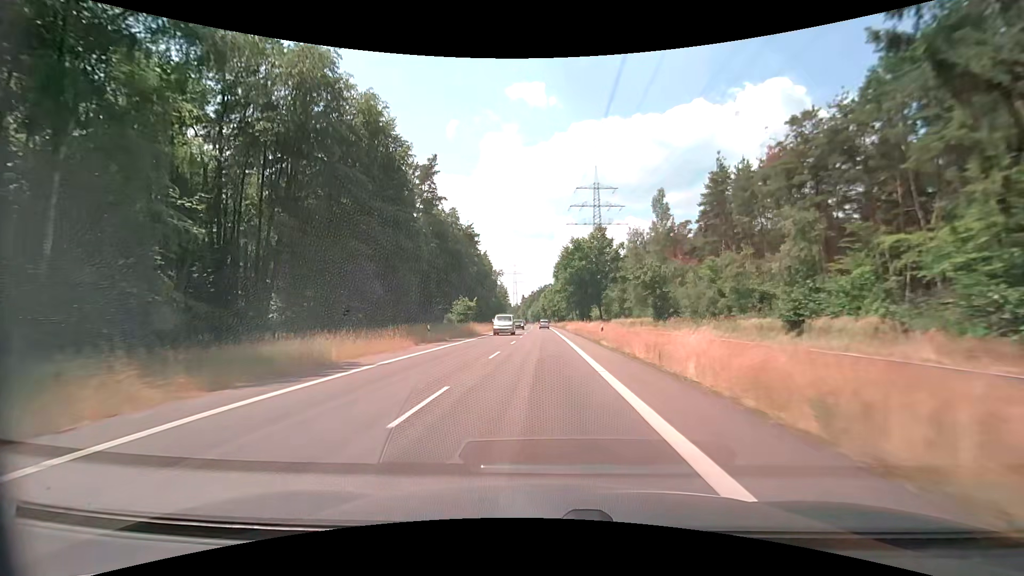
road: secondary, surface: asphalt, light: Day
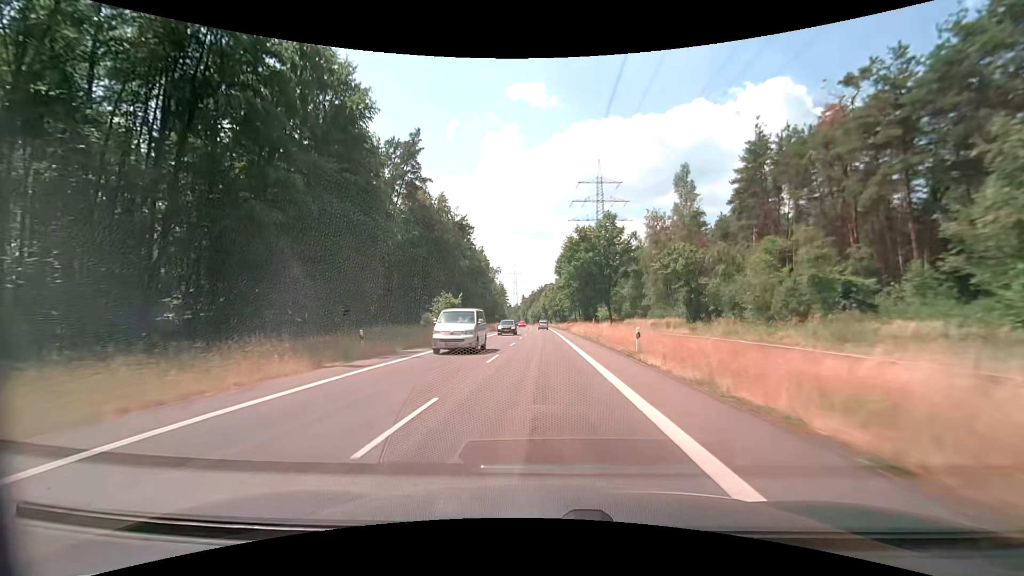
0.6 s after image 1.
(0.0, +12.7) m; 0°
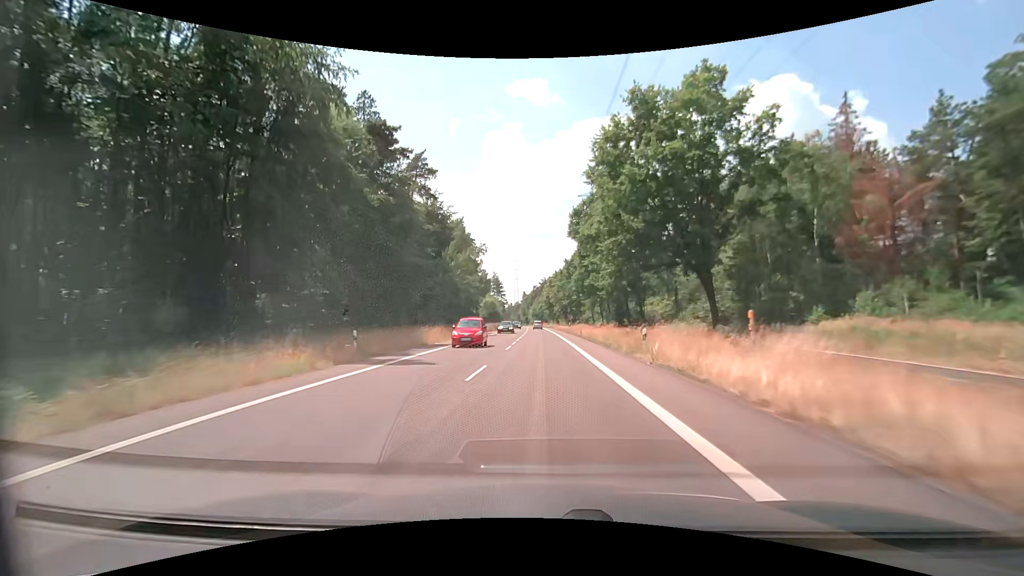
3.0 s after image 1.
(-0.1, +50.7) m; 0°
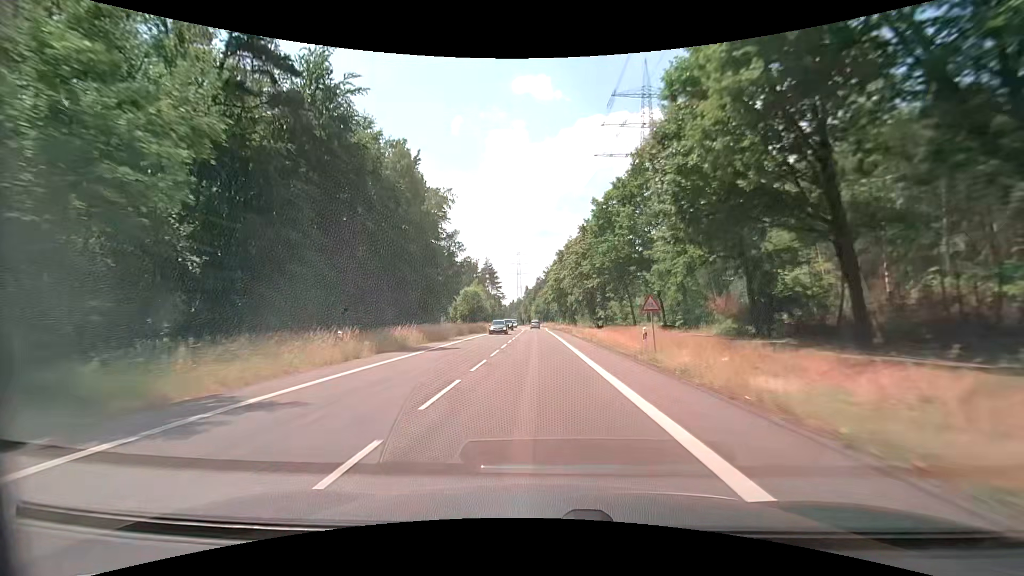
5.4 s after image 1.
(-0.3, +50.1) m; -1°
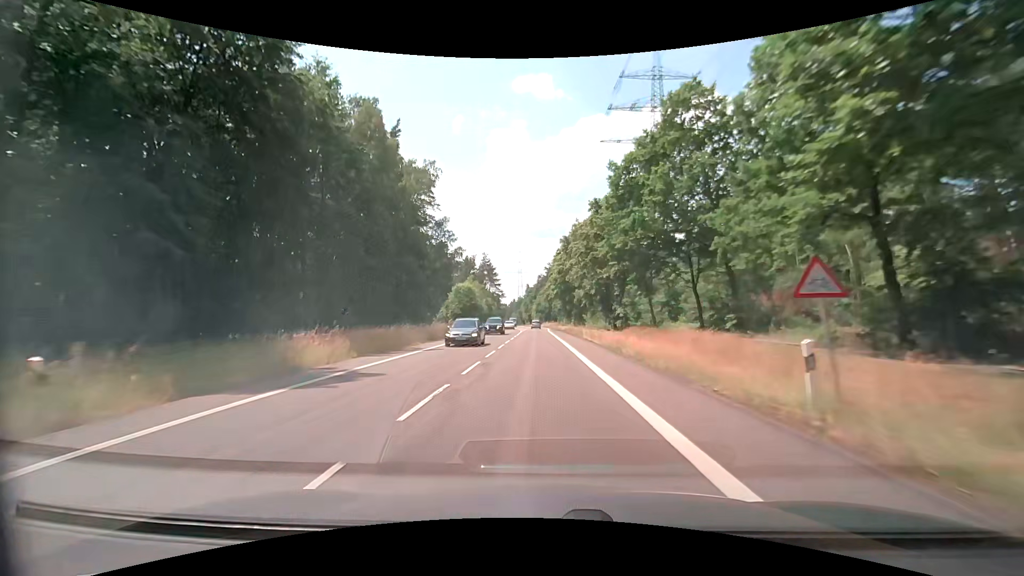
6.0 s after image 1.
(-0.1, +12.2) m; 0°
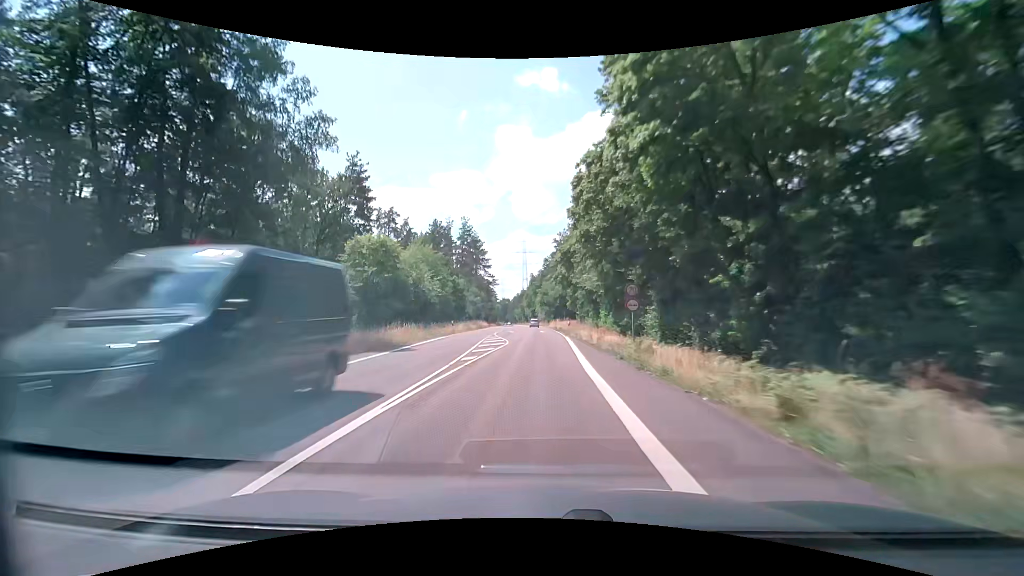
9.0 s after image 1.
(-0.3, +57.2) m; -1°
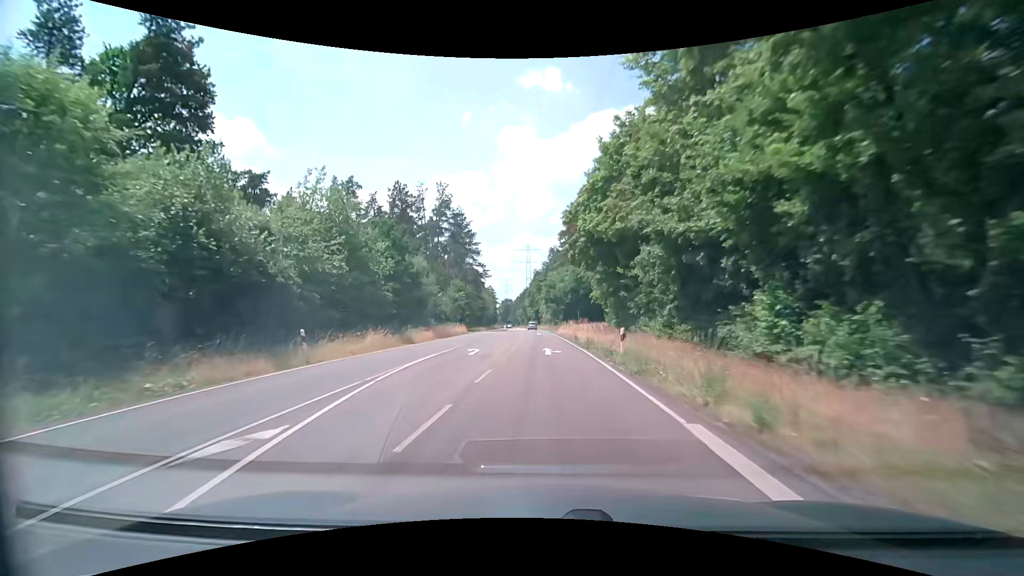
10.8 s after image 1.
(0.0, +32.0) m; 0°
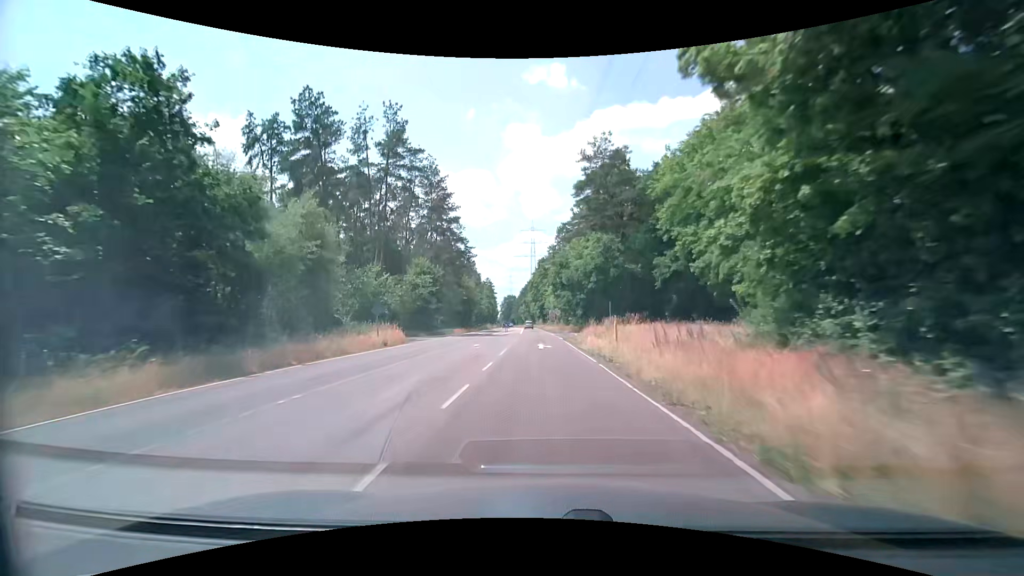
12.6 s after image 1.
(0.0, +32.0) m; 0°
(0, +10) (0, +20) (0, +30) (0, +40) (-1, +50) (-1, +60) (-1, +70) (-2, +80) (-2, +90) (-3, +100) m
